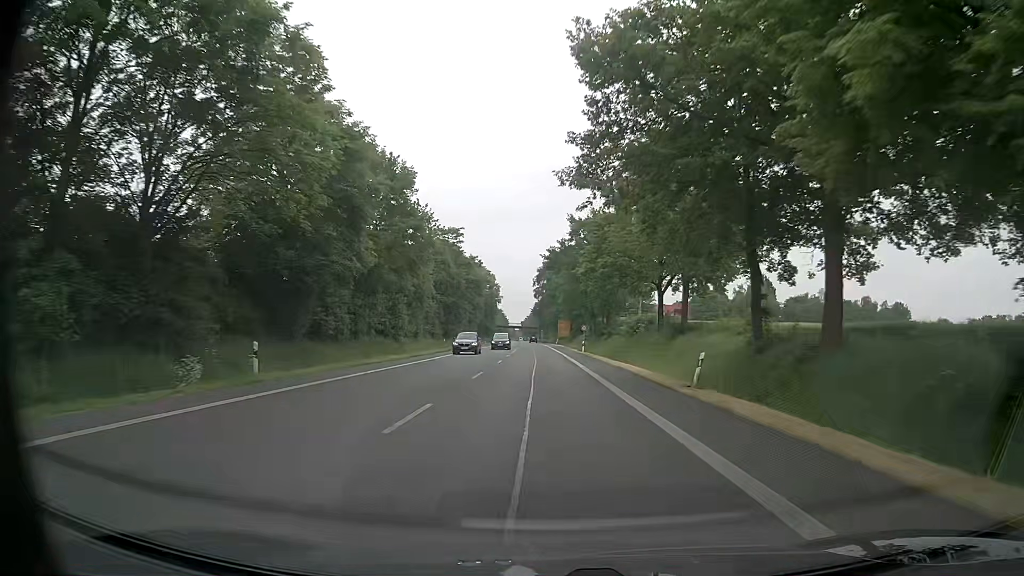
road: primary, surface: asphalt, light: Day
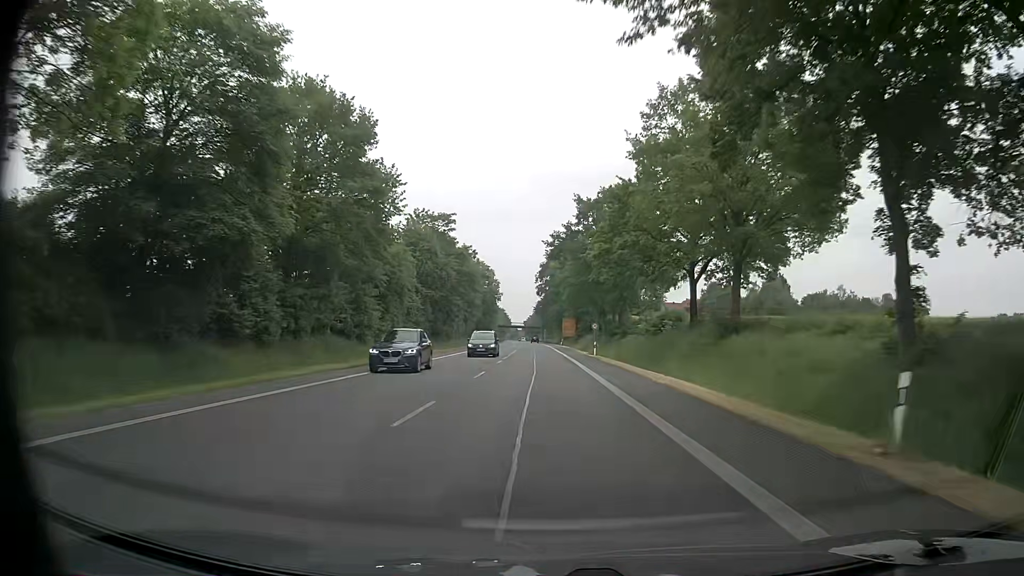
(-0.1, +11.3) m; 0°
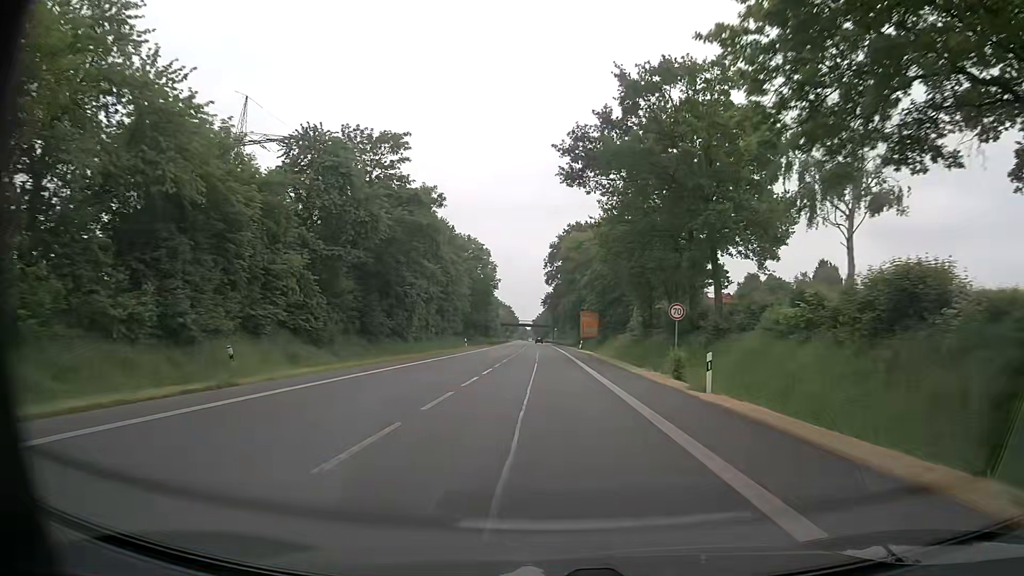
(-0.4, +34.1) m; -1°
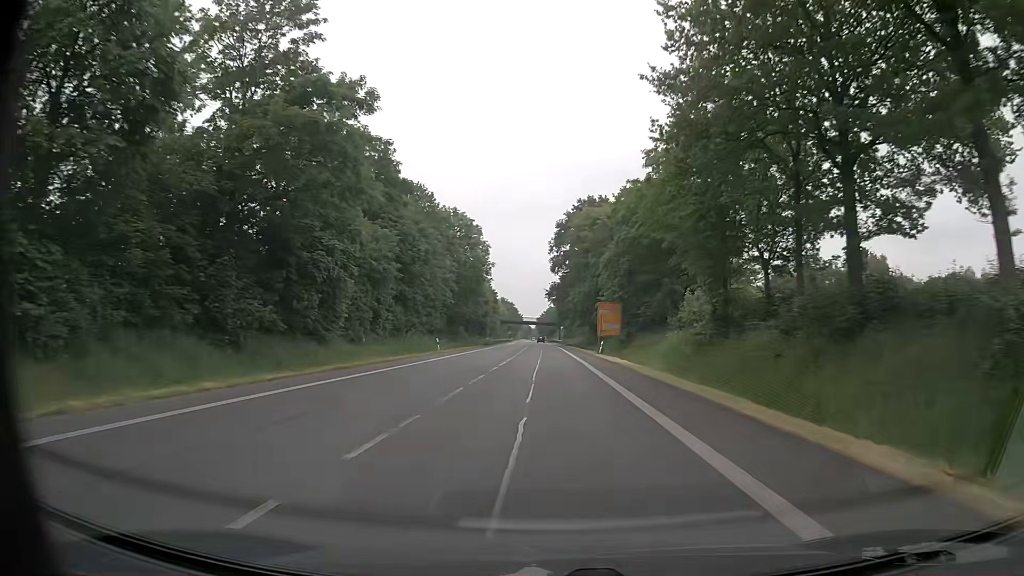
(-0.1, +22.7) m; 0°
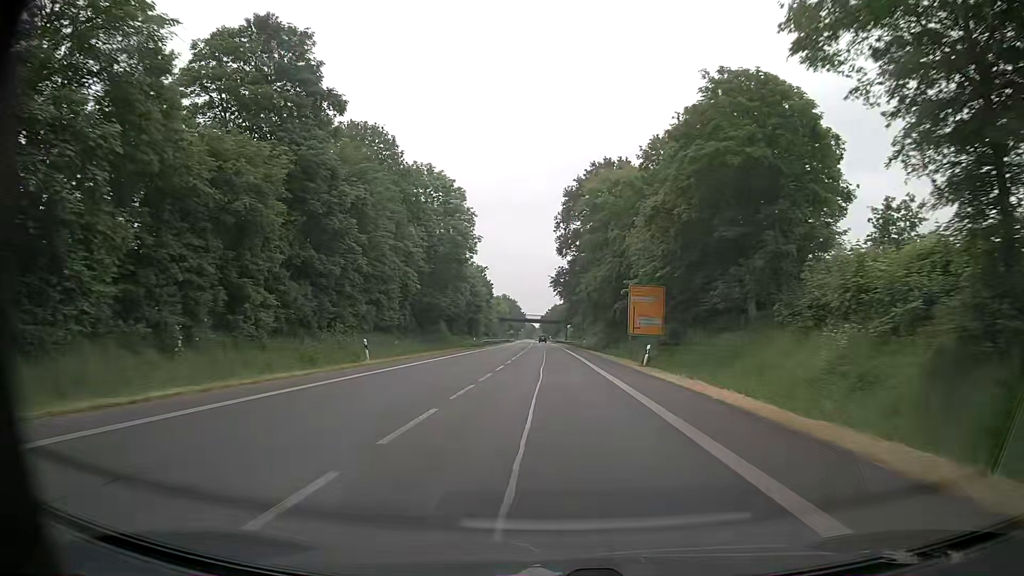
(-0.1, +22.7) m; 0°
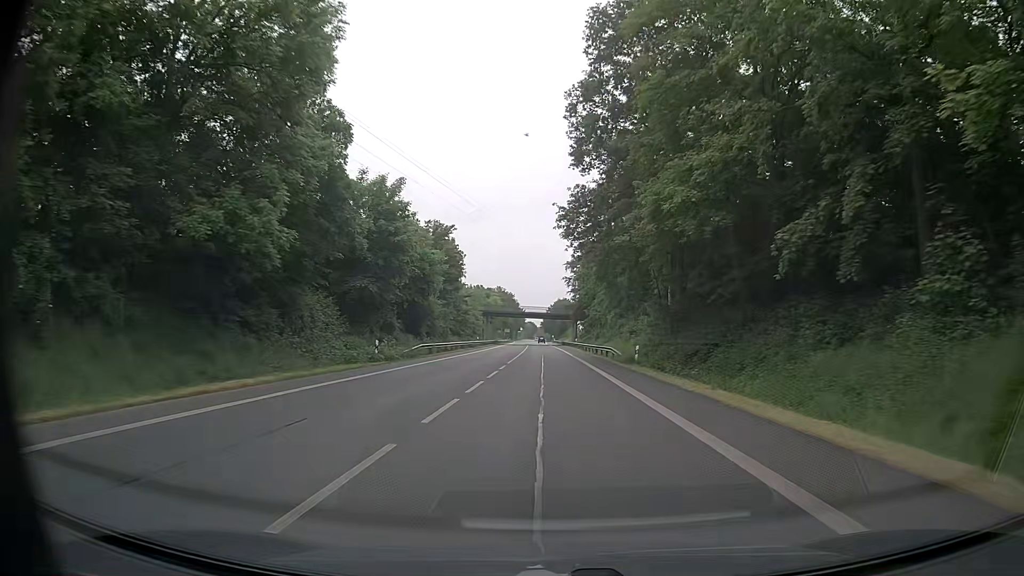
(-0.3, +45.4) m; -1°
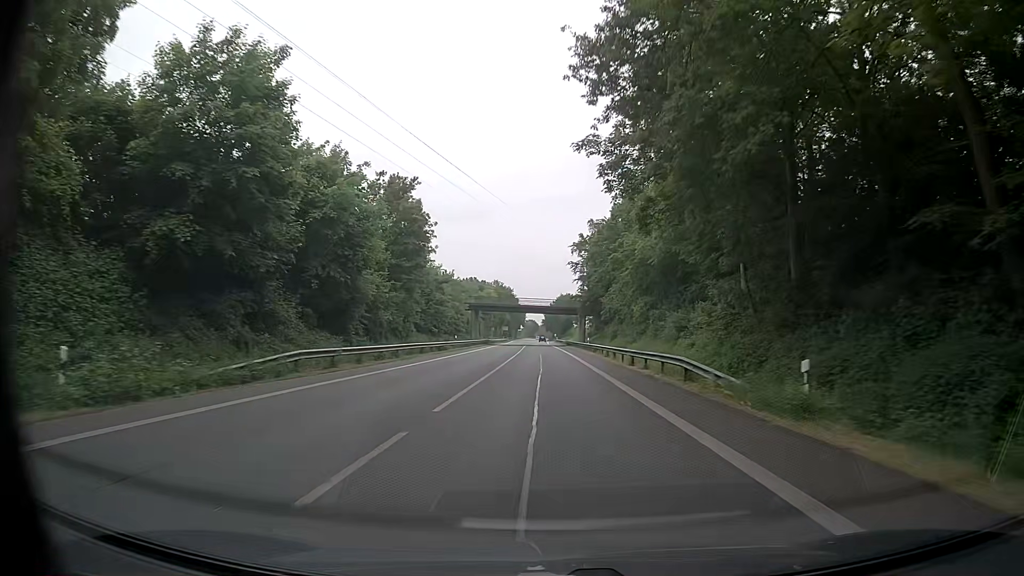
(0.0, +22.7) m; 0°
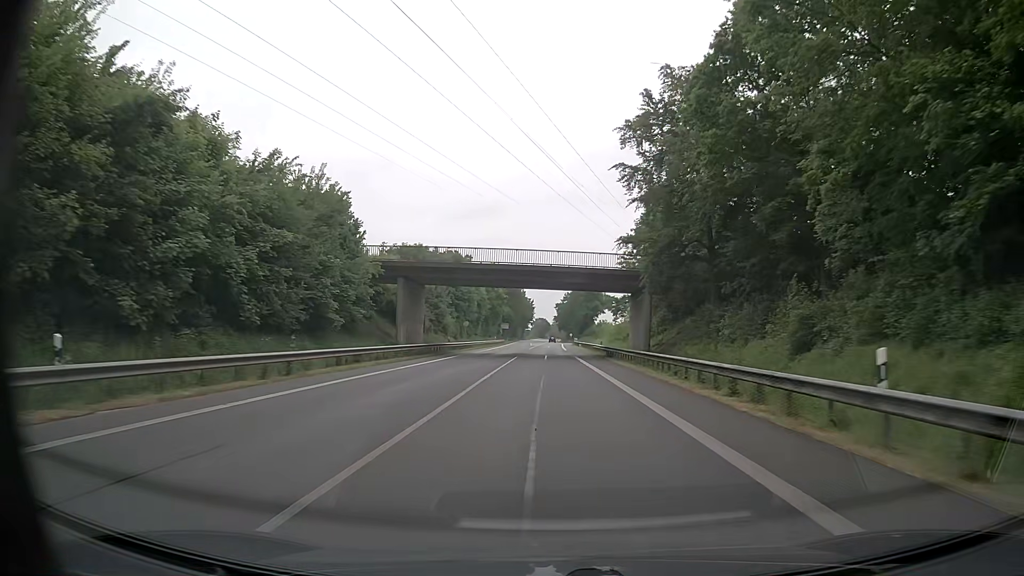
(-0.1, +56.7) m; -1°
(0, +10) (0, +20) (0, +30) (0, +40) (0, +50) (0, +60) (0, +70) (0, +80) (0, +90) (+1, +100) m
